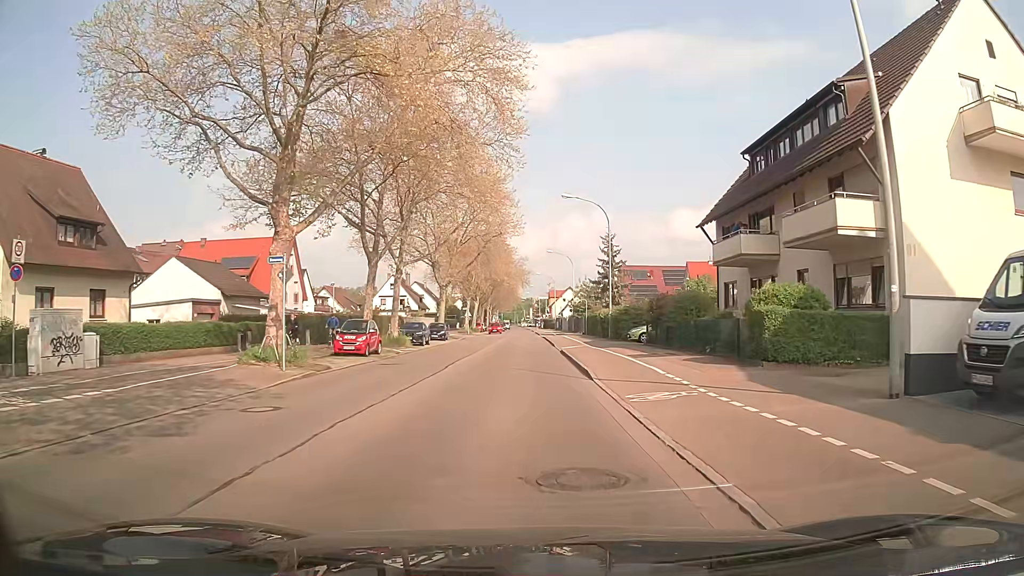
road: secondary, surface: asphalt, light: Day
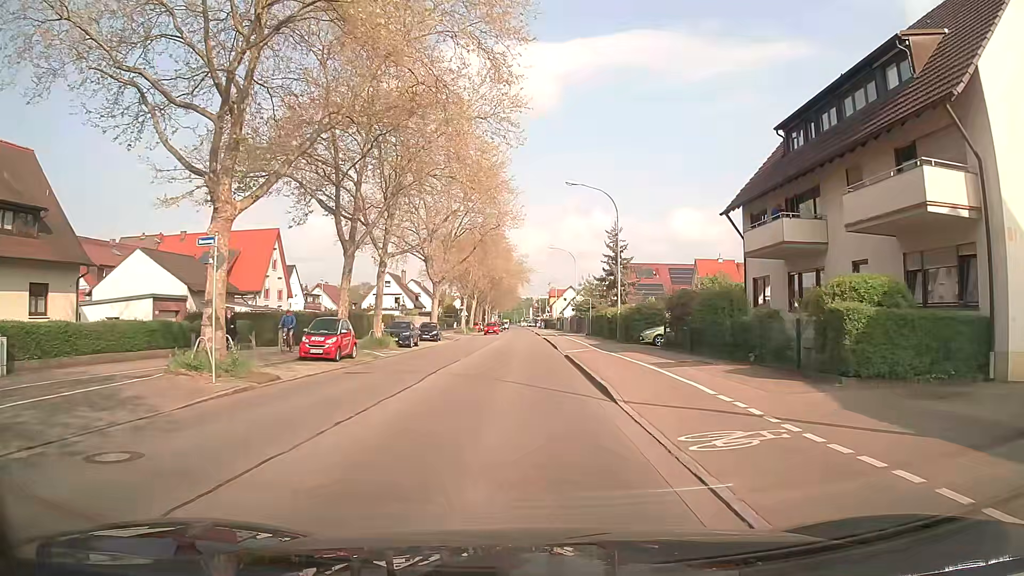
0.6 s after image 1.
(0.0, +4.5) m; 0°
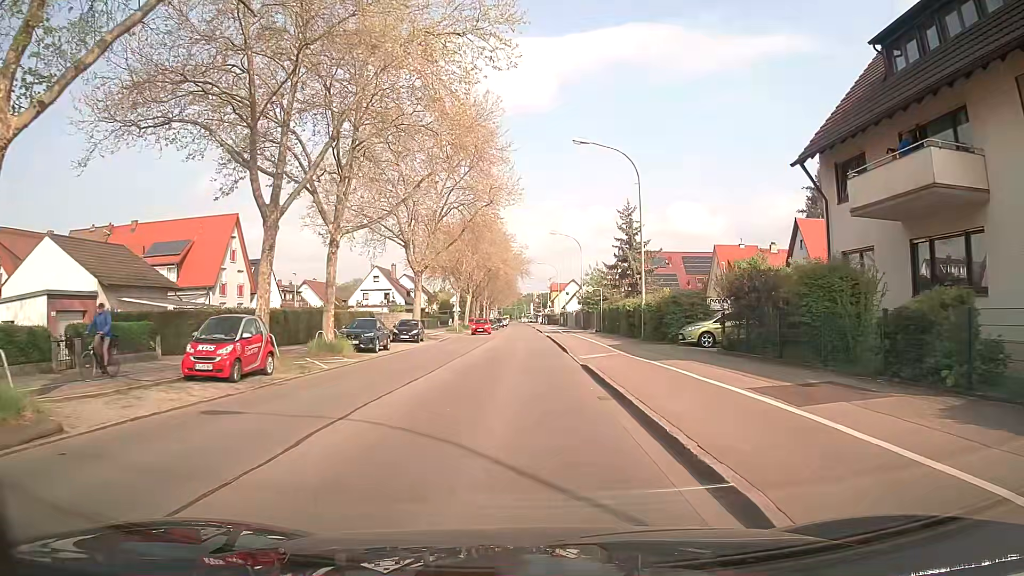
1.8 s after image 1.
(+0.1, +8.9) m; 0°
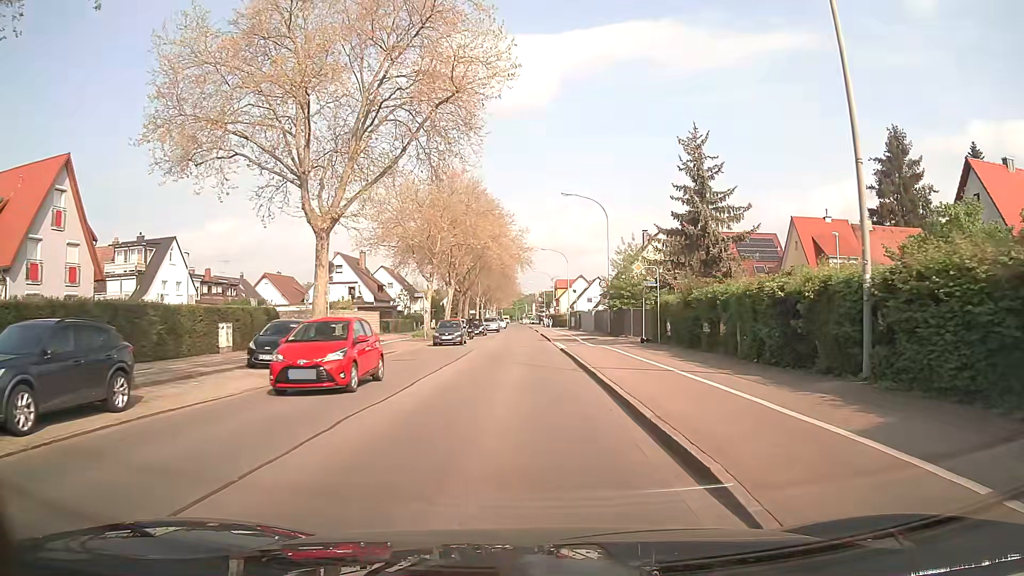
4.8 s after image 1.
(0.0, +22.4) m; 0°
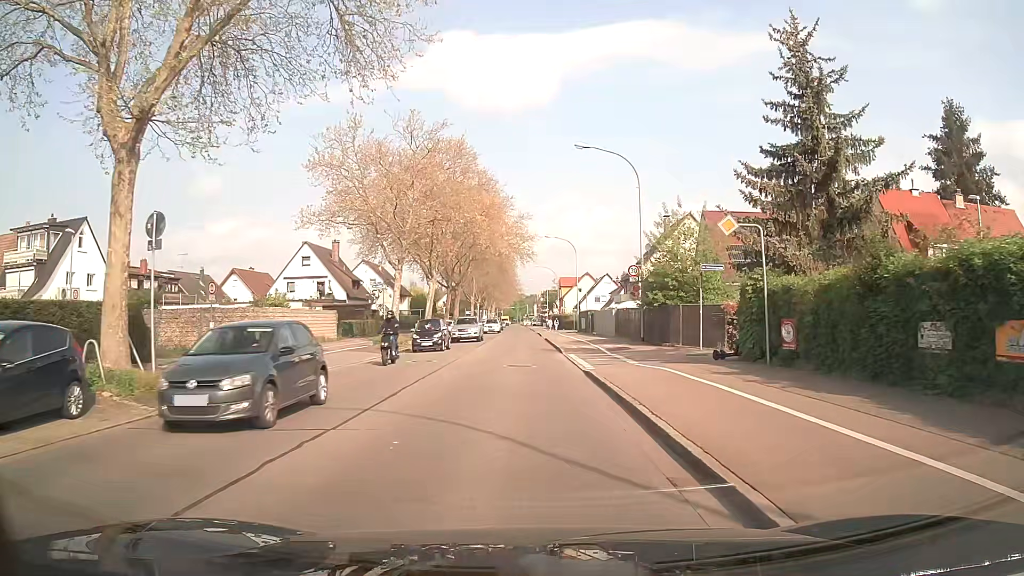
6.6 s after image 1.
(-0.1, +13.4) m; -1°
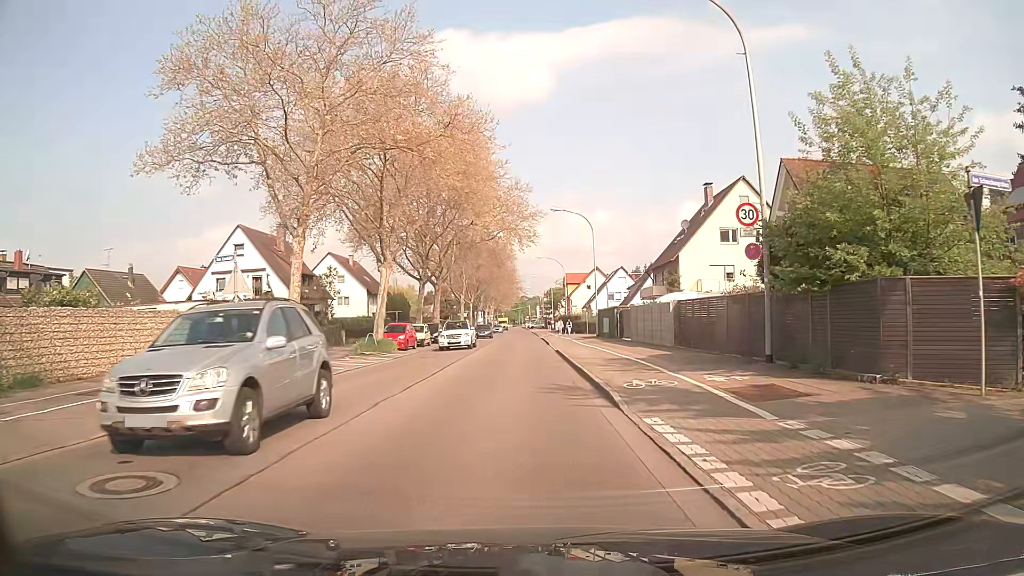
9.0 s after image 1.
(0.0, +17.9) m; -1°
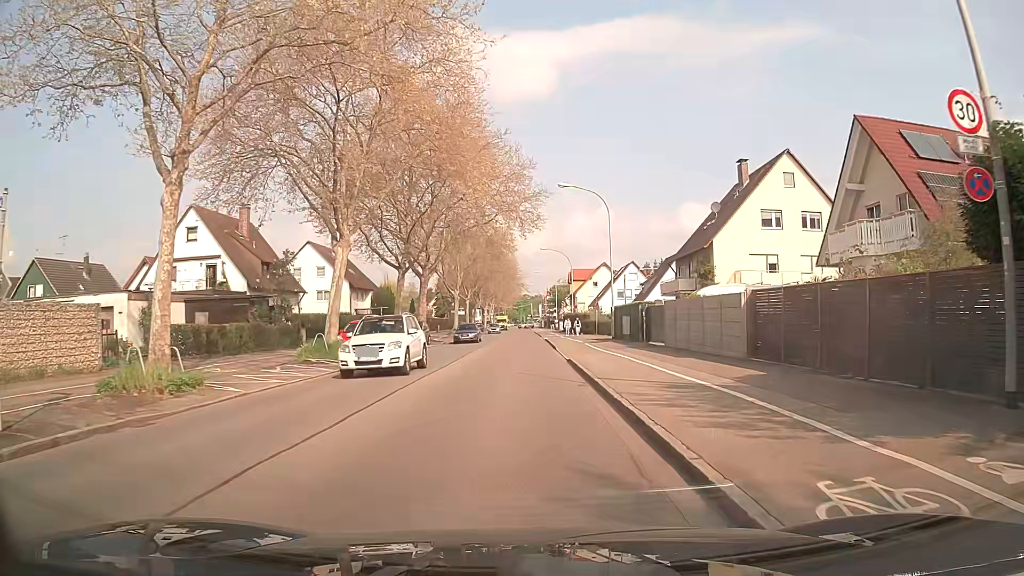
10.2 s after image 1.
(0.0, +8.9) m; 0°
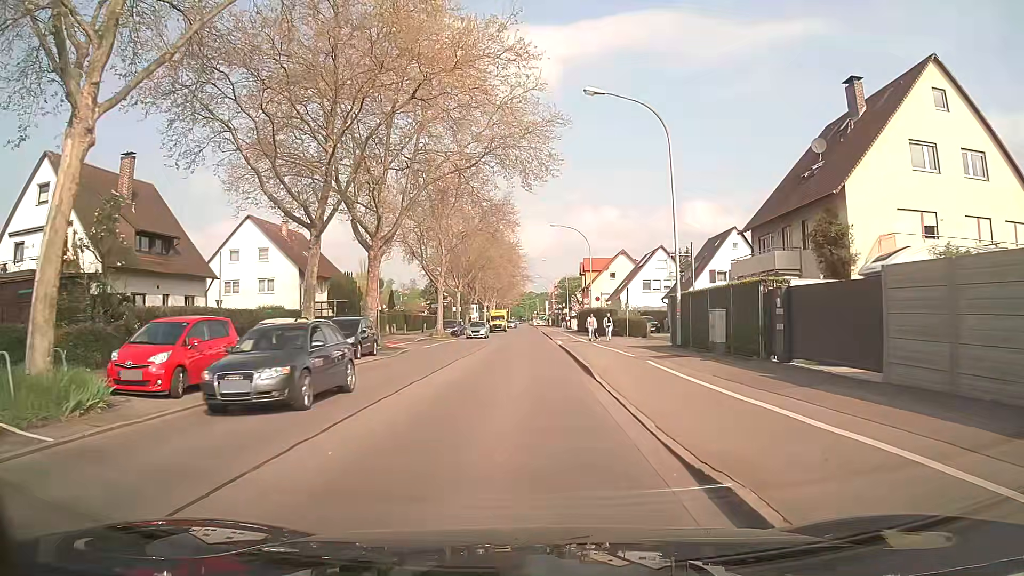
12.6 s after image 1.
(0.0, +17.8) m; 0°
(0, +10) (0, +20) (0, +30) (0, +40) (0, +50) (0, +60) (0, +70) (0, +80) (-1, +90) (-1, +100) m
